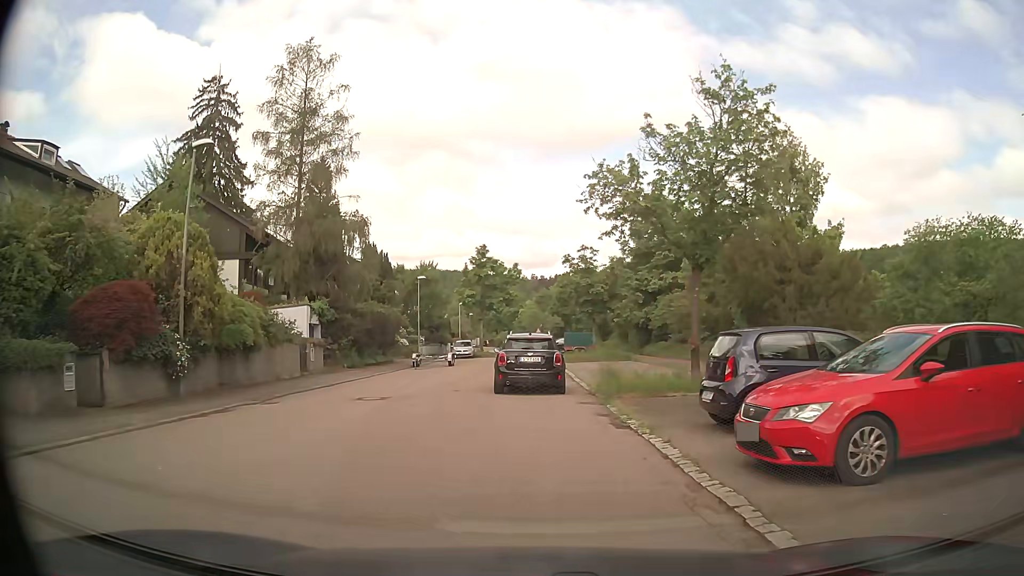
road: residential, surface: asphalt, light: Day
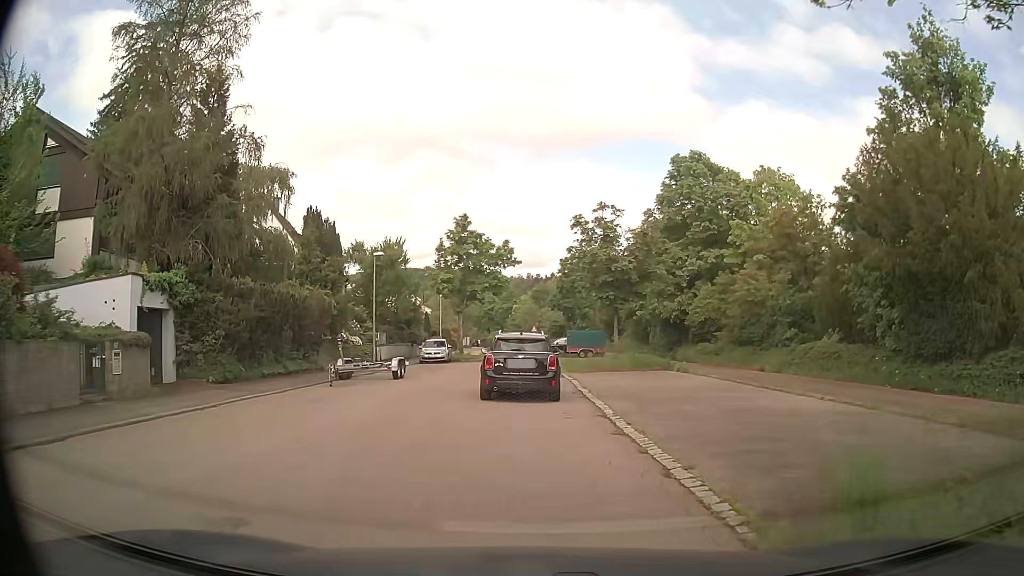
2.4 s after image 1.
(-0.1, +13.7) m; 0°
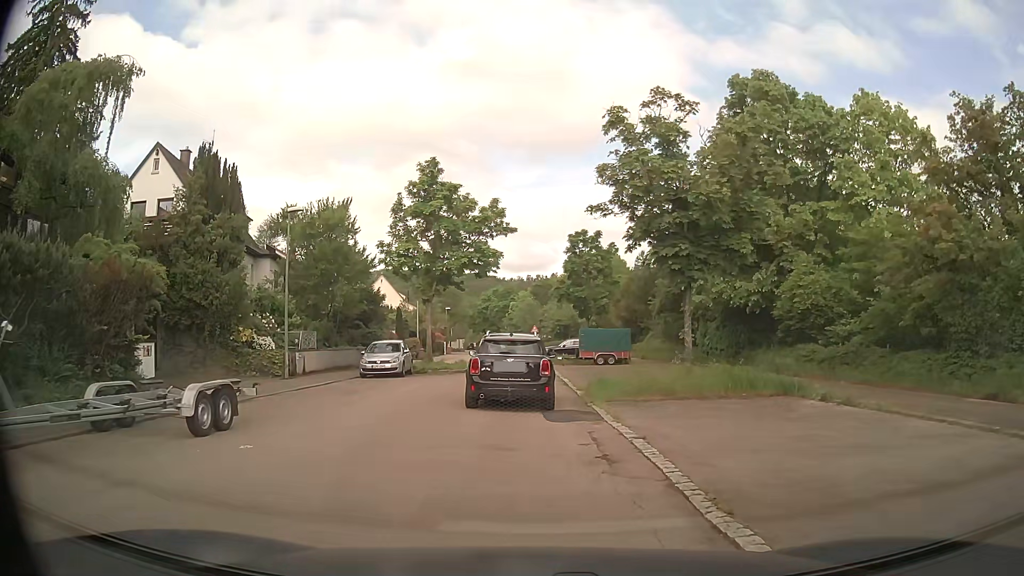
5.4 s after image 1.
(+0.1, +14.3) m; +1°
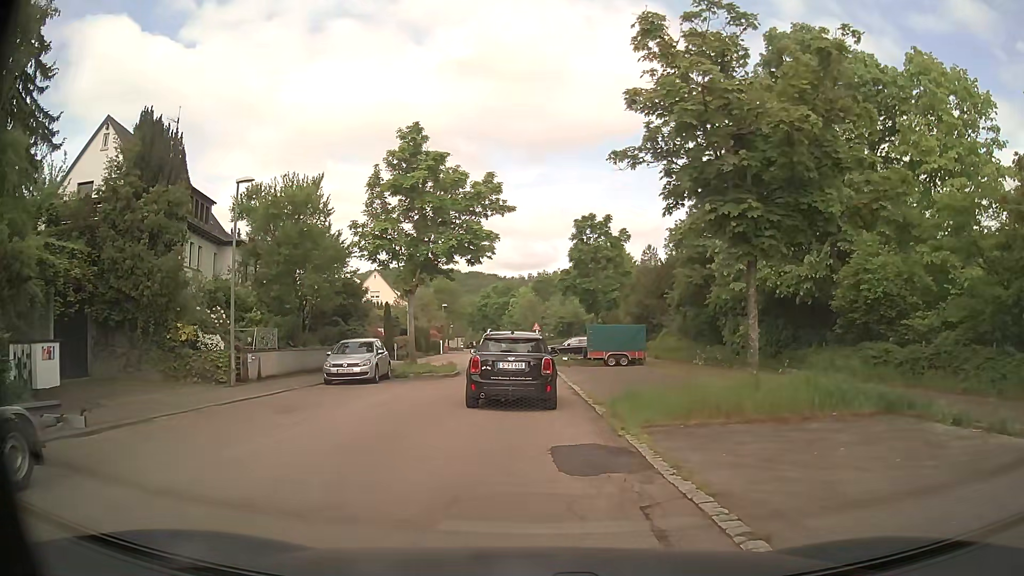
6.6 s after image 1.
(0.0, +4.9) m; 0°
